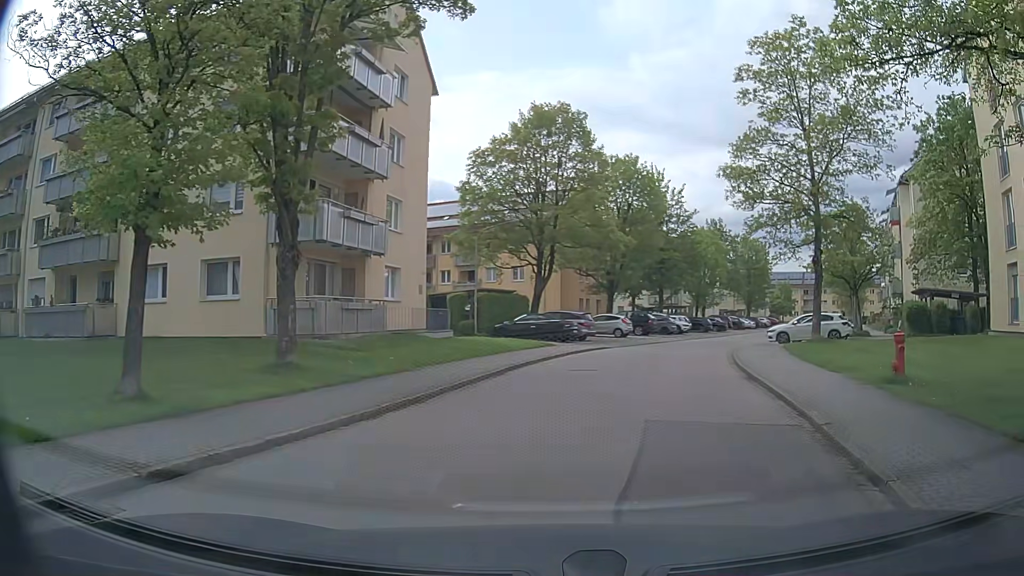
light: Day
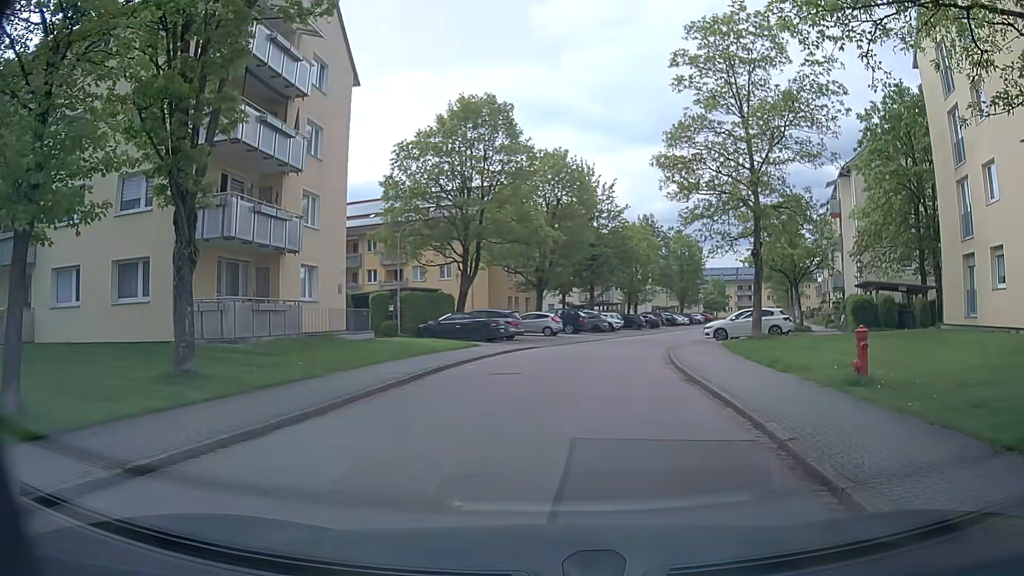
(+0.1, +1.4) m; +4°
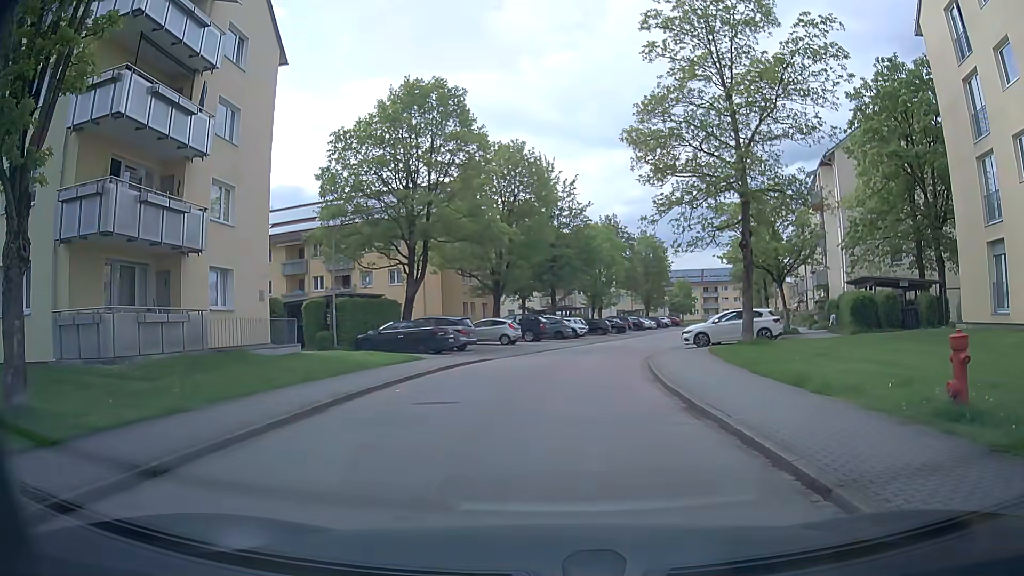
(+0.3, +4.2) m; +6°
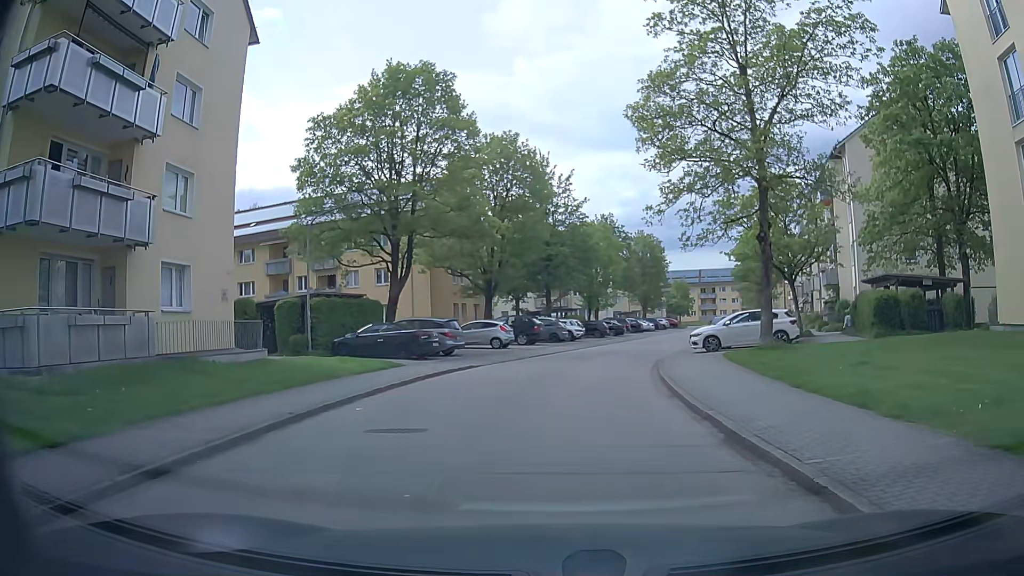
(-0.1, +2.6) m; +1°
